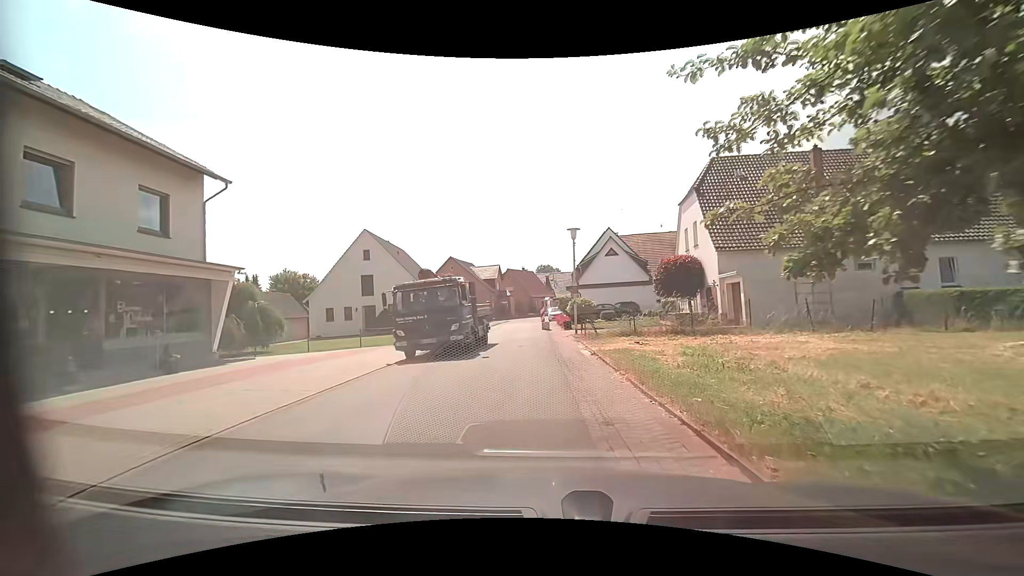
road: residential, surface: asphalt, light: Day
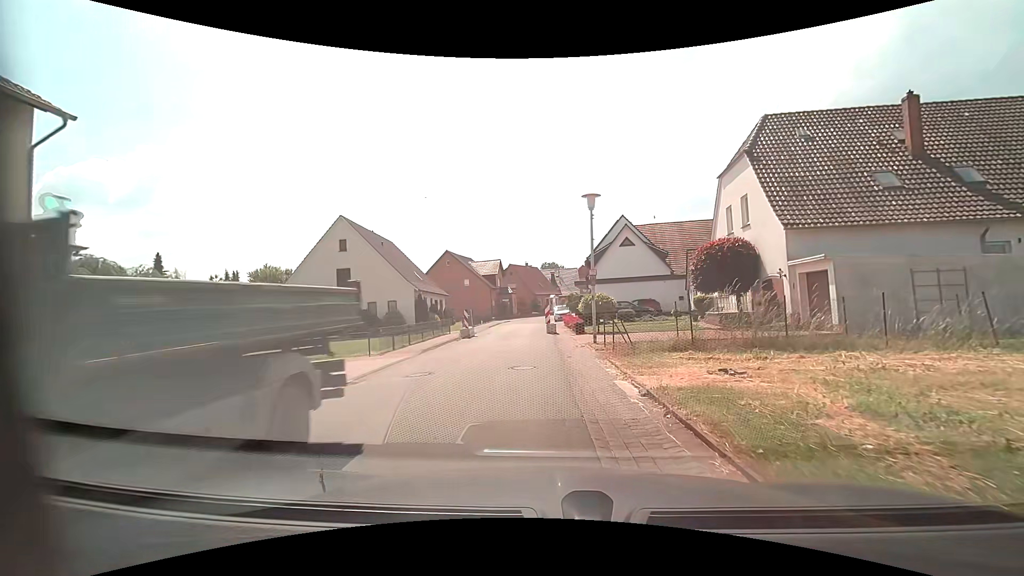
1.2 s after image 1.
(-0.2, +6.8) m; -1°
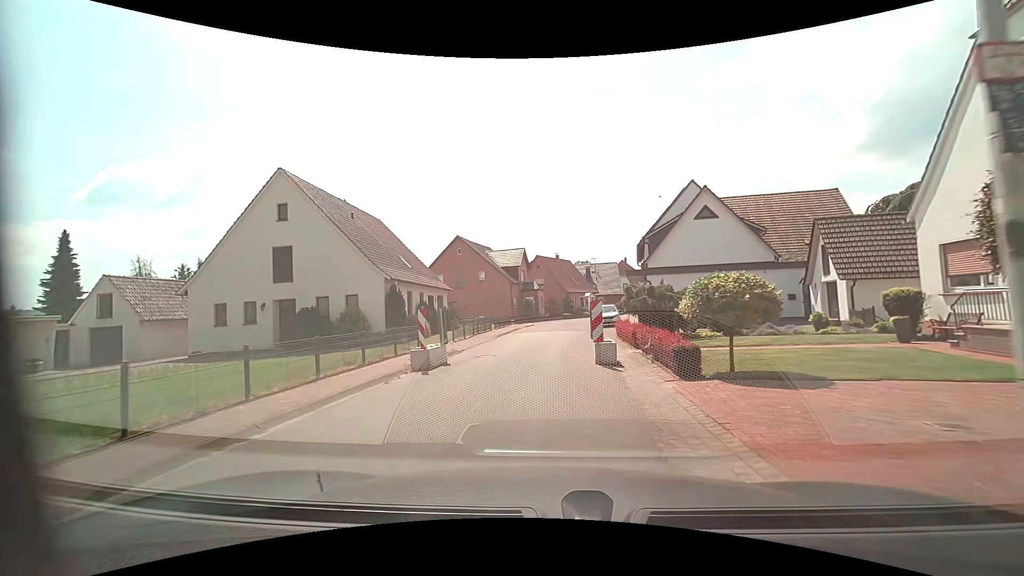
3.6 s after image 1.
(-0.4, +14.3) m; -4°
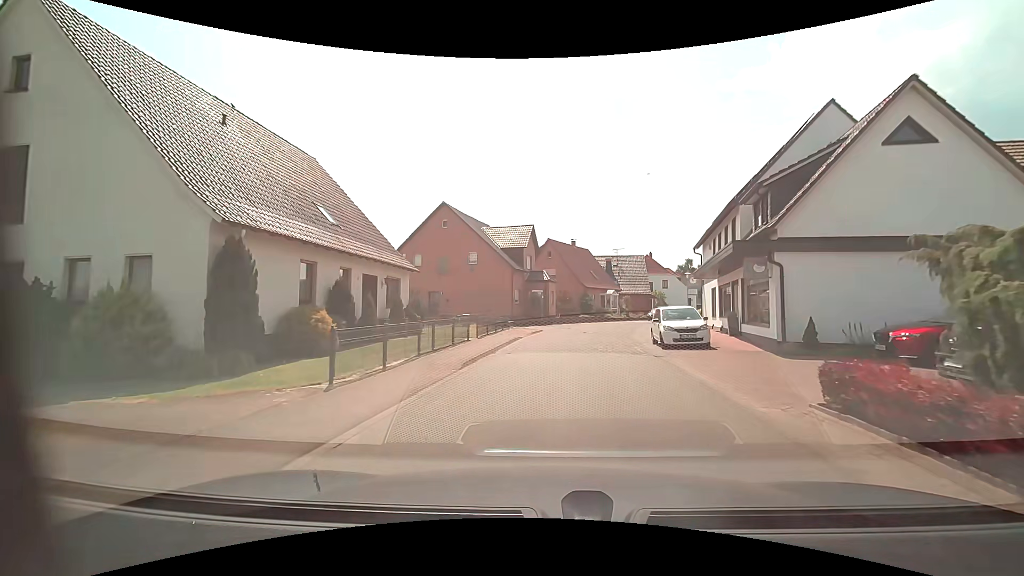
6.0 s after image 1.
(-0.5, +15.4) m; 0°
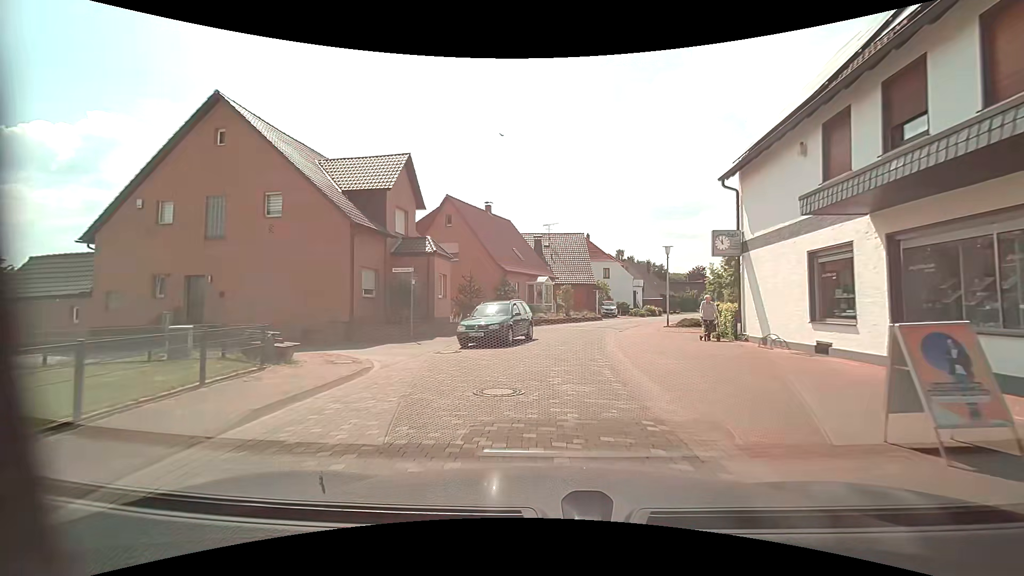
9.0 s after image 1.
(+1.7, +20.5) m; +8°
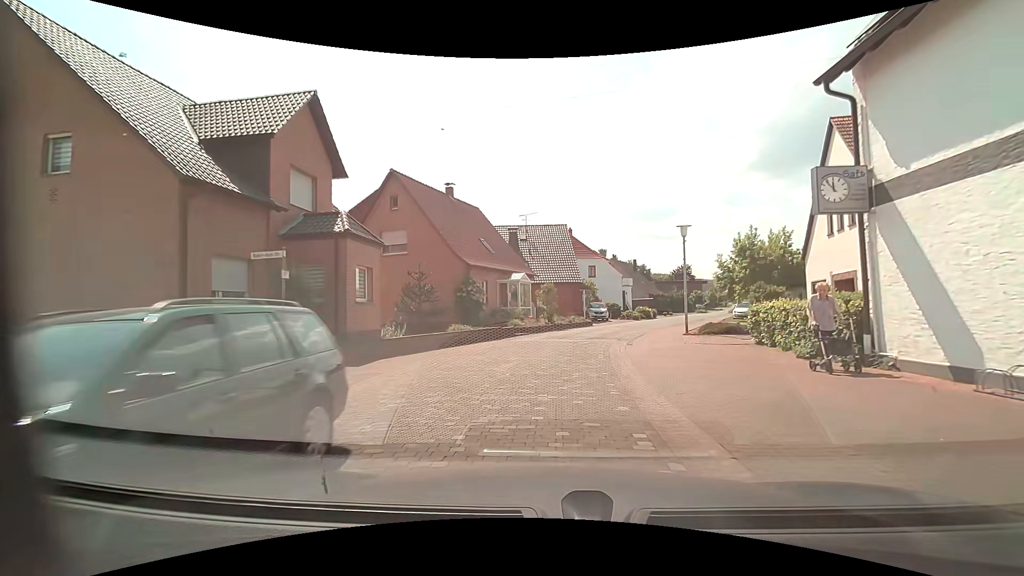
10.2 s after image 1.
(+0.2, +8.1) m; +2°
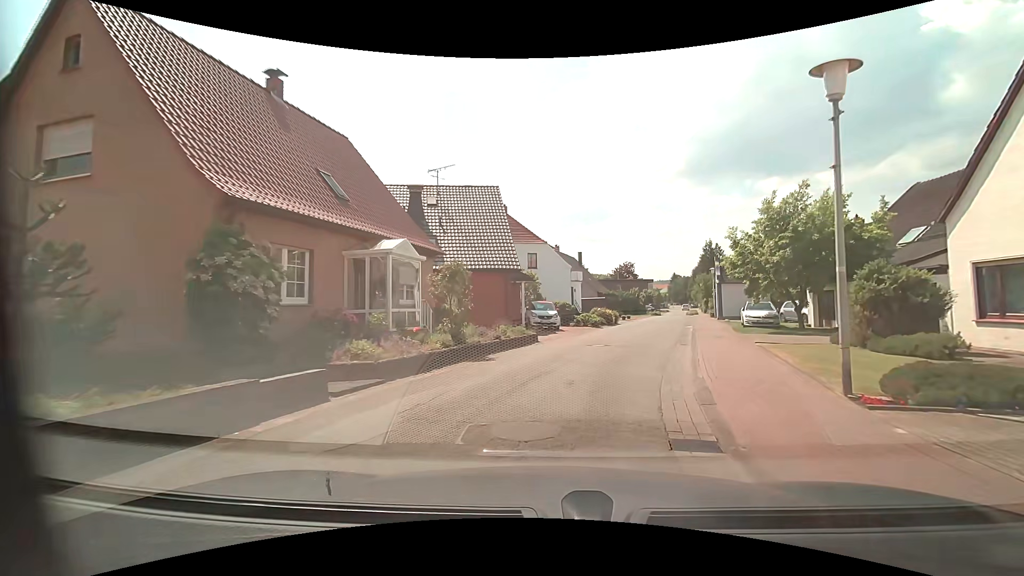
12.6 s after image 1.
(+0.8, +15.5) m; +7°
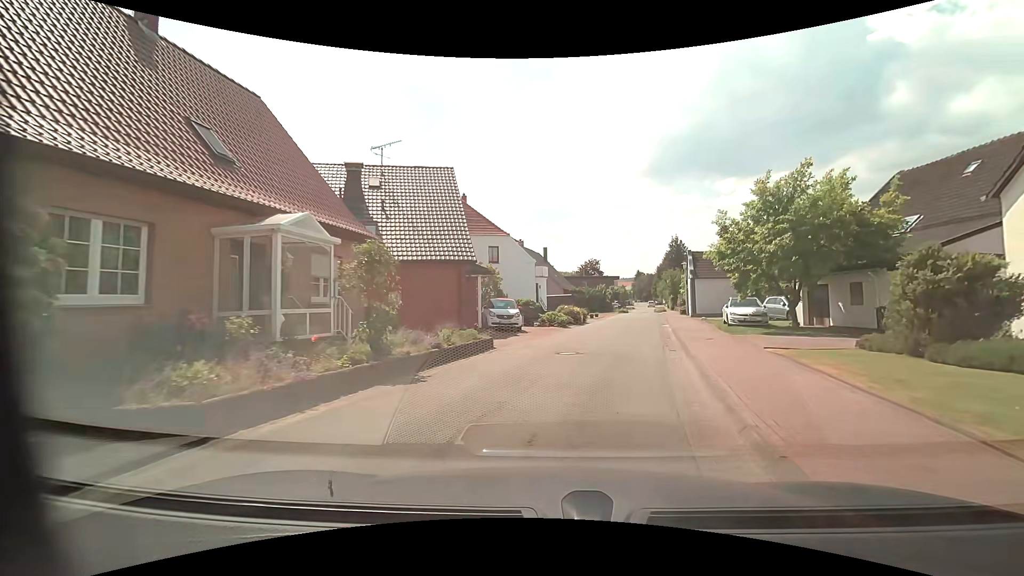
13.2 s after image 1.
(+0.2, +3.9) m; +5°
(+1, +10) (+3, +20) (+5, +30) (+7, +39) (+8, +49) (+10, +59) (+12, +69) (+13, +79) (+16, +89) (+18, +98) m
